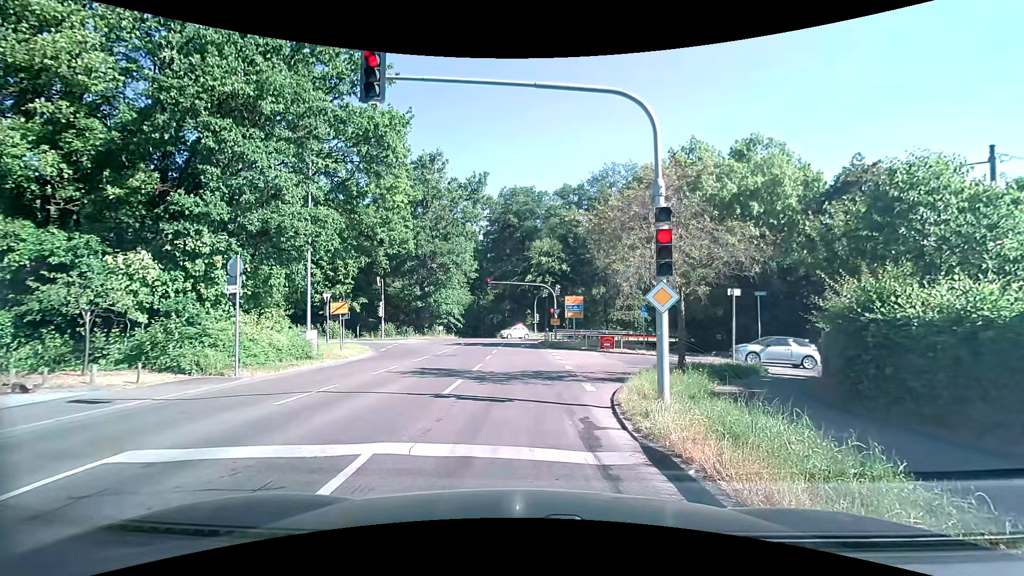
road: tertiary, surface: asphalt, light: Day
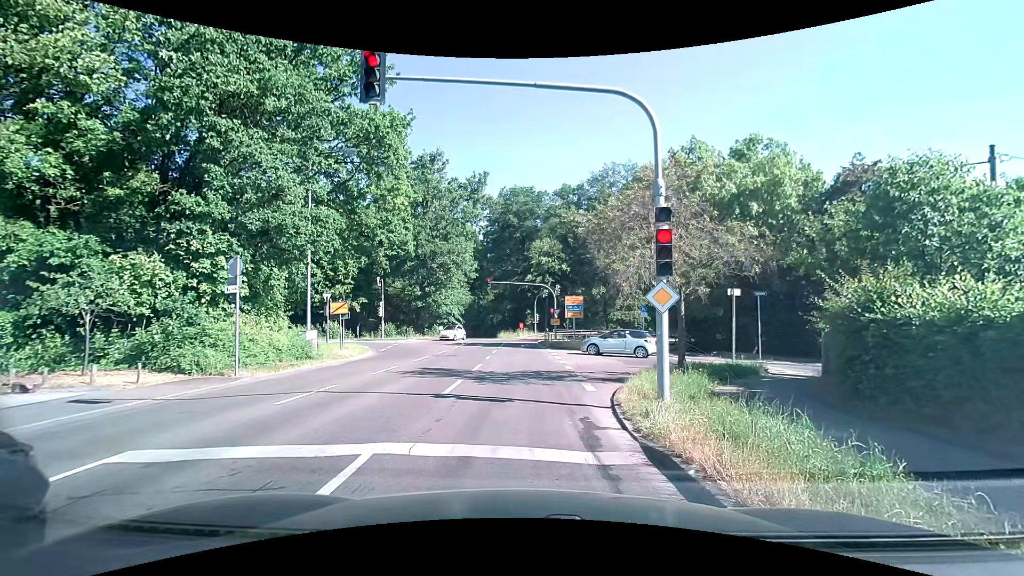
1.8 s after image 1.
(0.0, 0.0) m; 0°
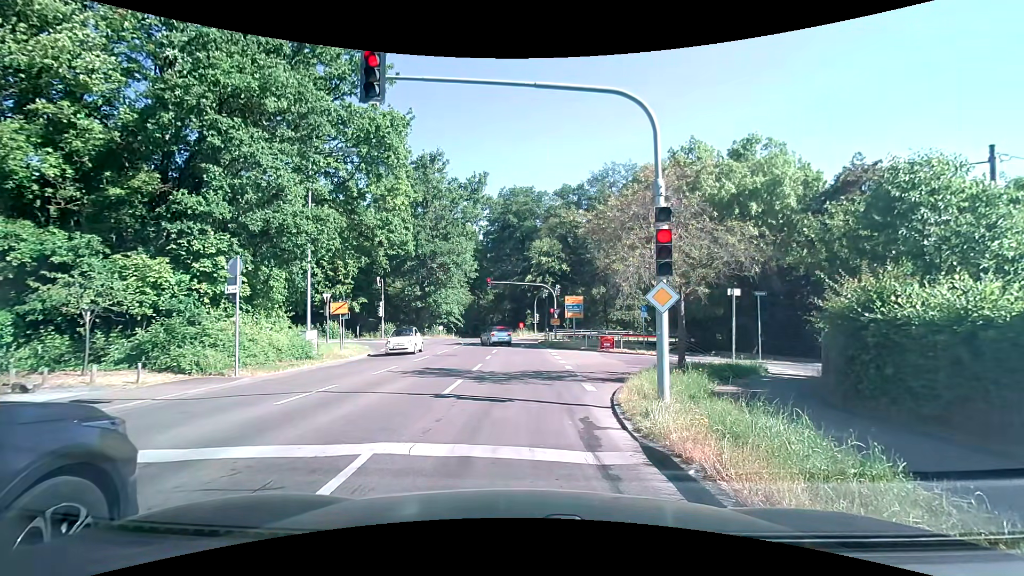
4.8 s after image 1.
(0.0, 0.0) m; 0°
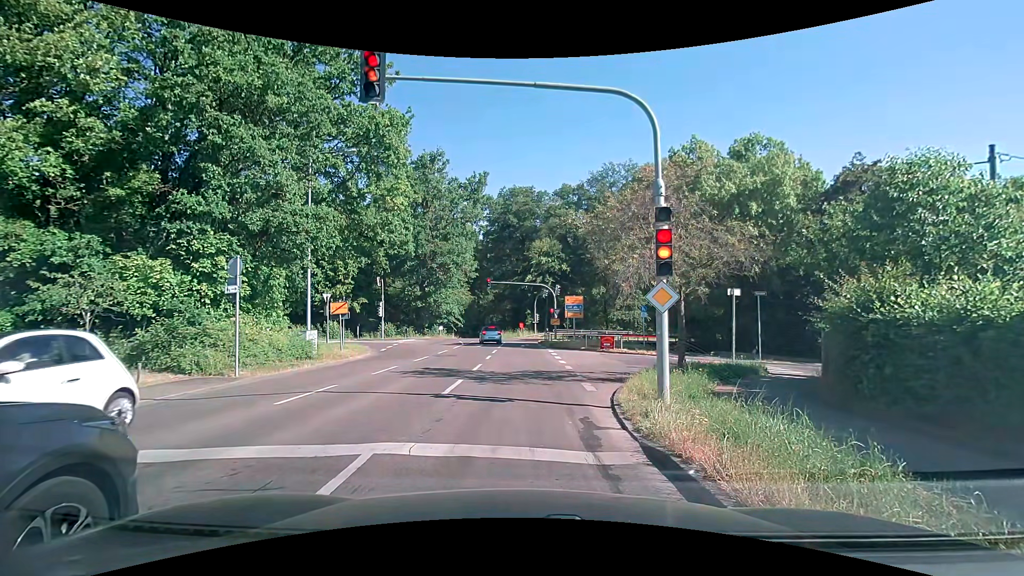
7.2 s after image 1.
(0.0, 0.0) m; 0°
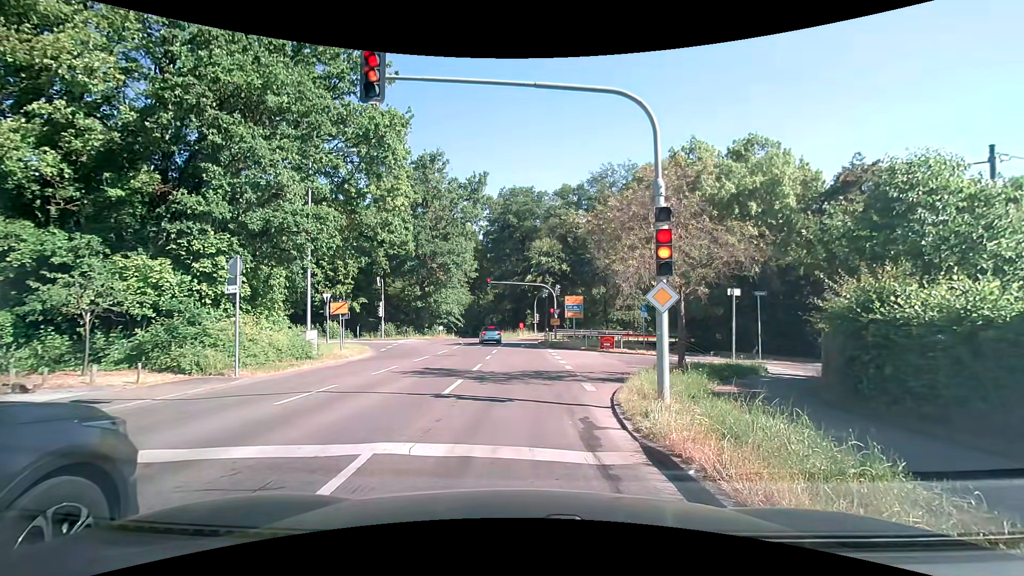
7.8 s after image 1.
(0.0, 0.0) m; 0°
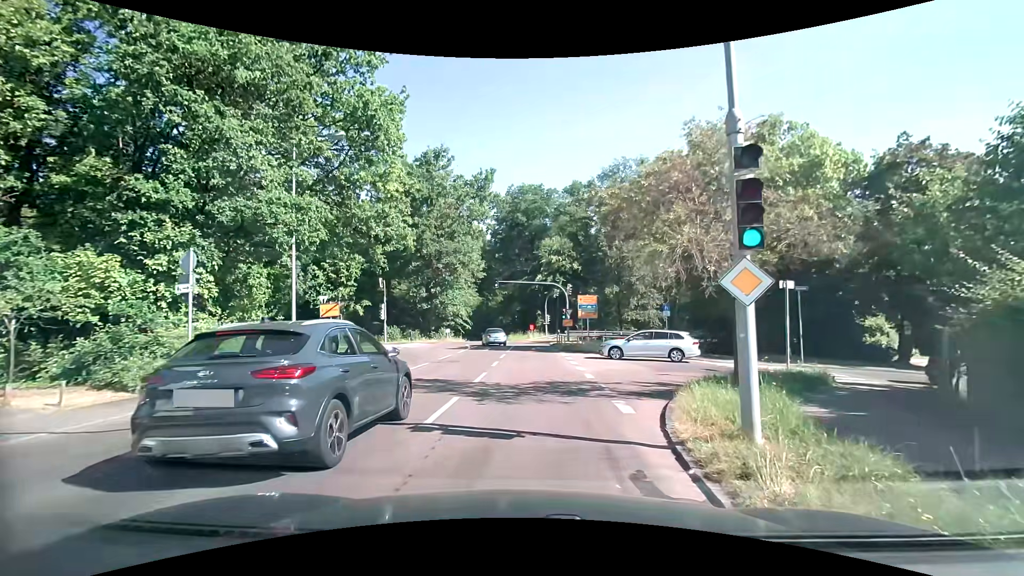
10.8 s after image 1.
(0.0, +3.0) m; -1°
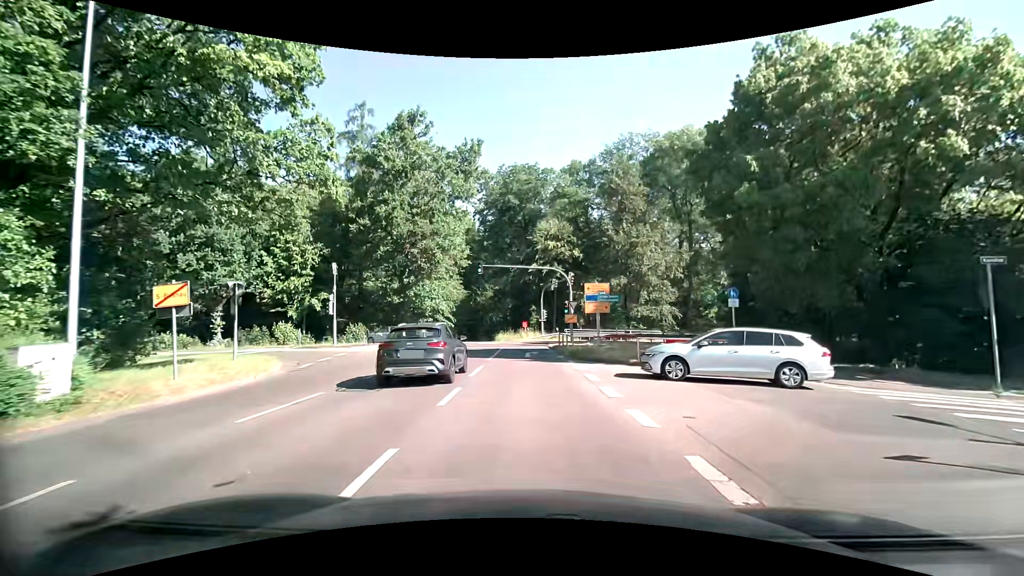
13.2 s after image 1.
(-0.1, +10.8) m; 0°
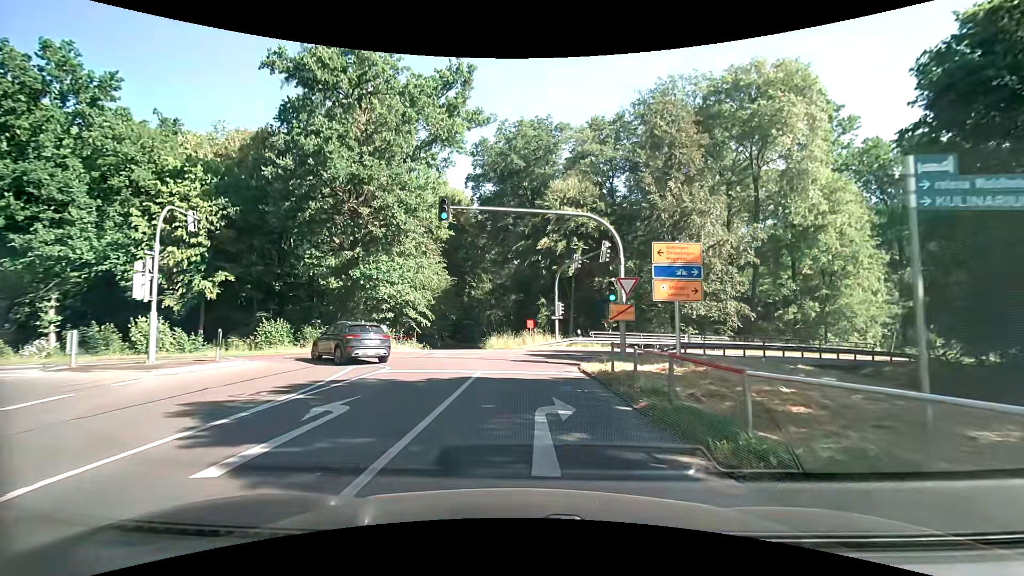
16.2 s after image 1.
(-0.1, +18.0) m; -1°
(0, +10) (0, +20) (+6, +28) (+15, +32) (+24, +36) (+33, +40) (+43, +44) (+52, +48) (+61, +51) (+70, +55) m
